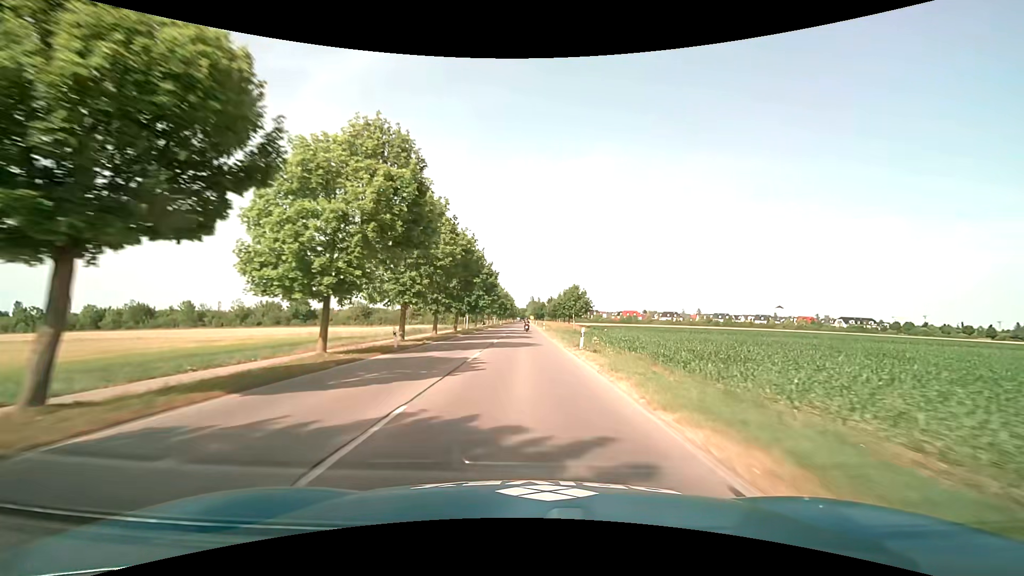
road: tertiary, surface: asphalt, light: Day
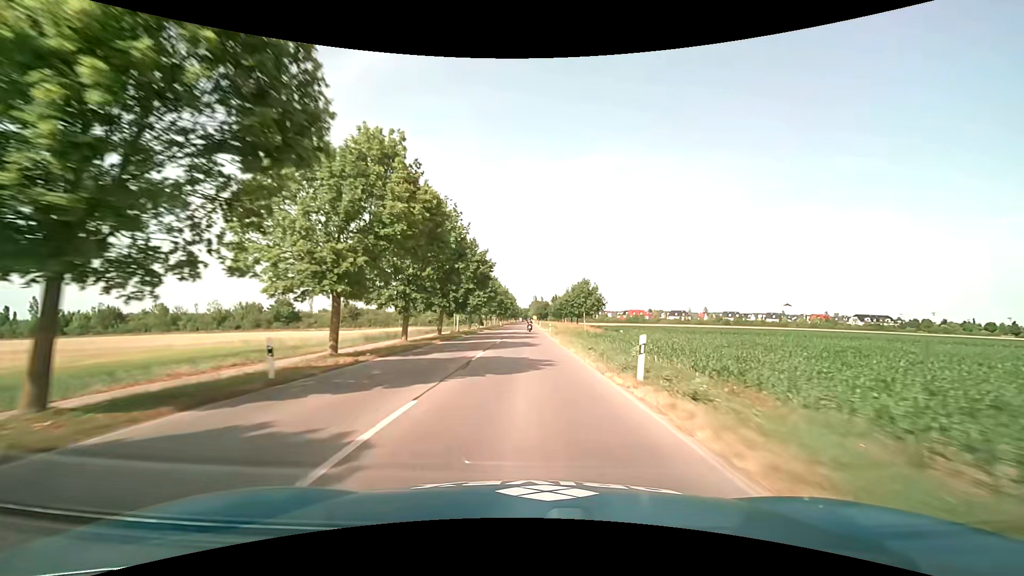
(-0.1, +11.7) m; 0°
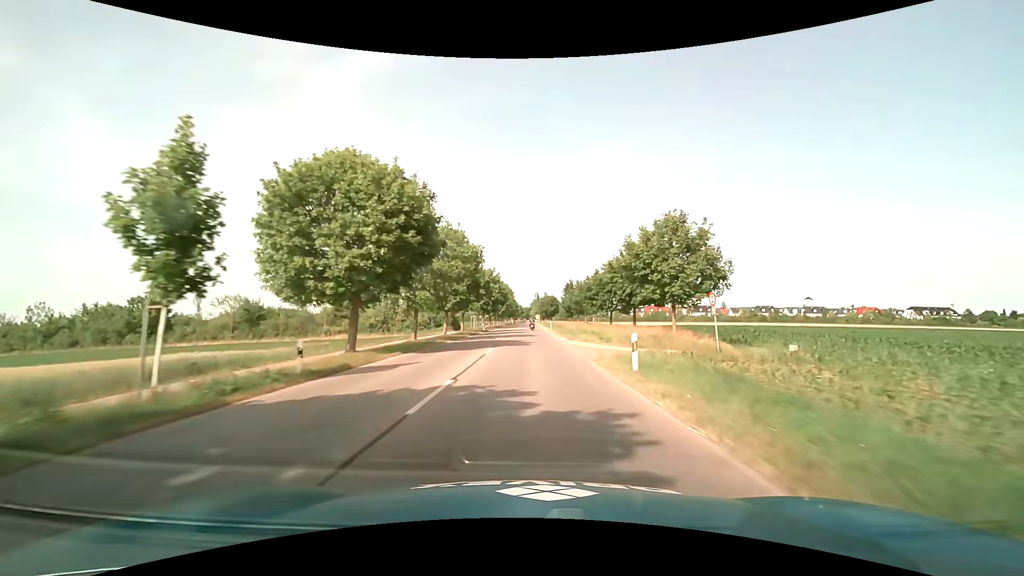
(-0.1, +46.2) m; 0°
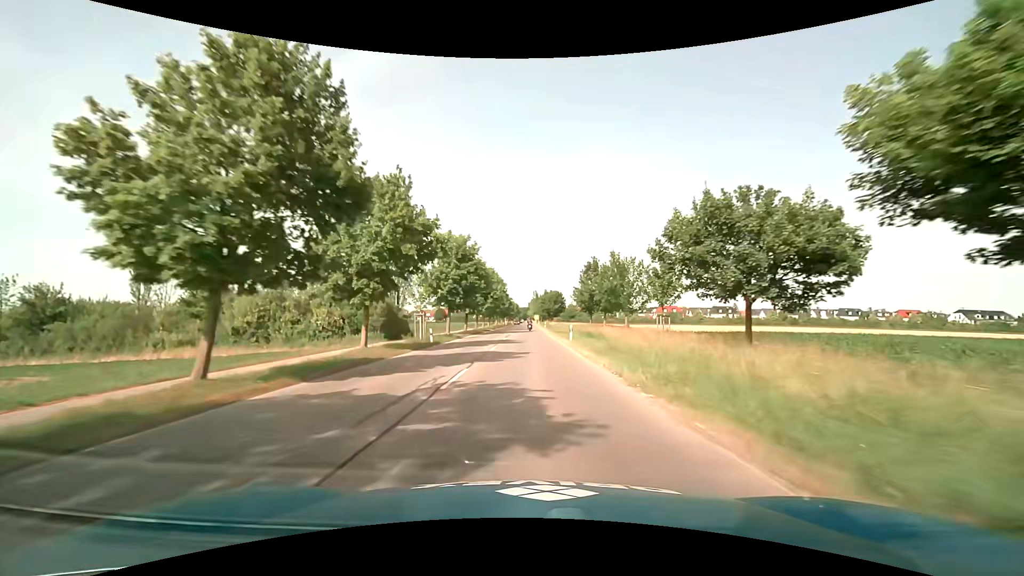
(0.0, +34.2) m; 0°
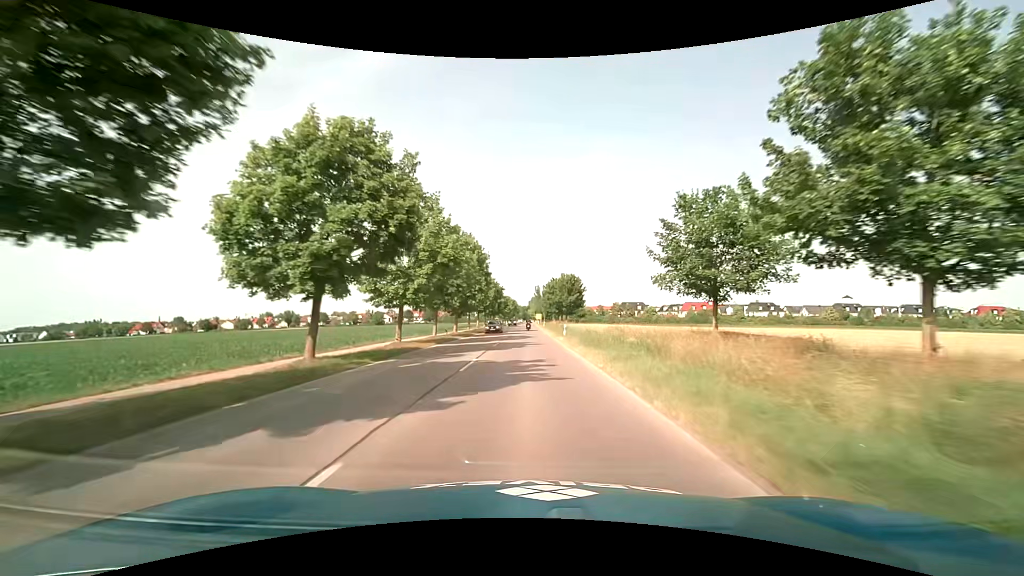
(+0.1, +45.6) m; 0°
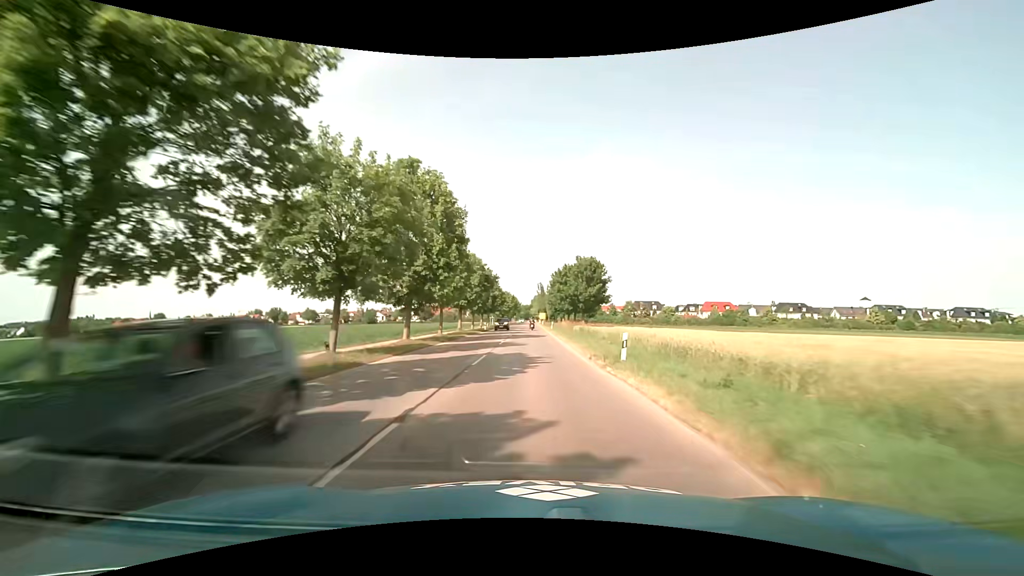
(0.0, +22.9) m; 0°
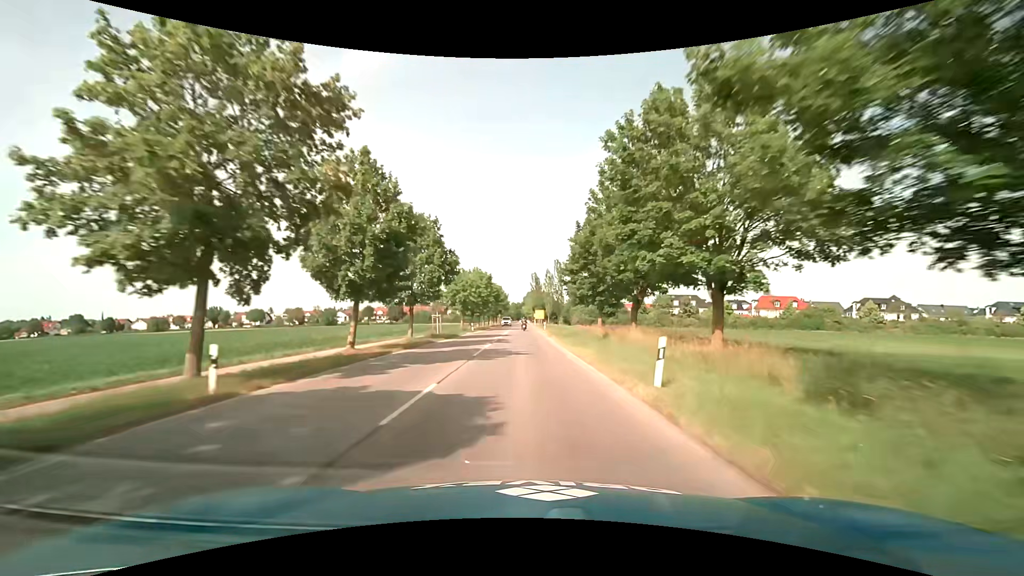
(0.0, +56.2) m; +1°
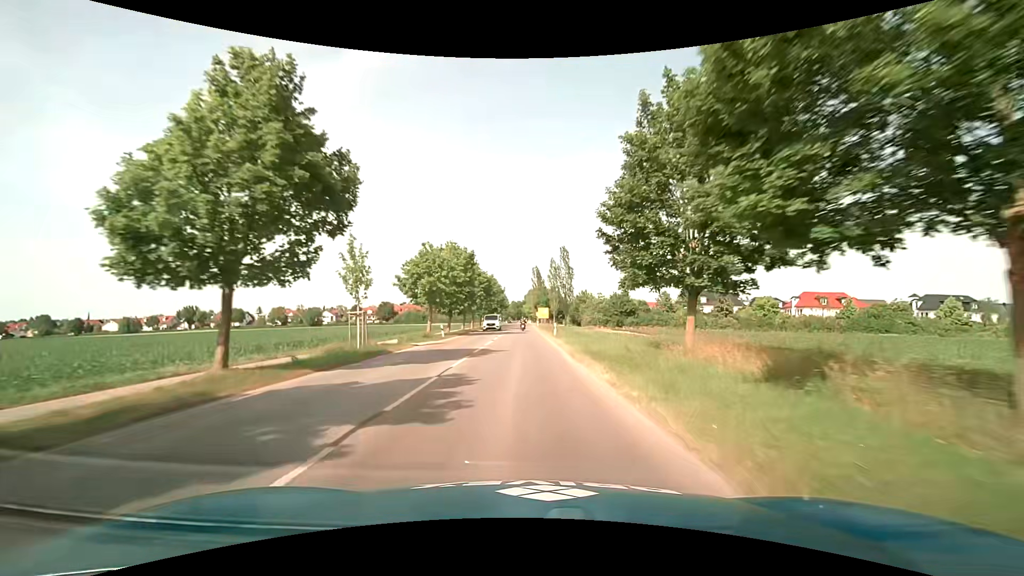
(0.0, +22.0) m; 0°
(0, +10) (0, +20) (0, +30) (-1, +40) (-1, +50) (-1, +60) (-1, +70) (-1, +80) (-2, +90) (-2, +100) m
